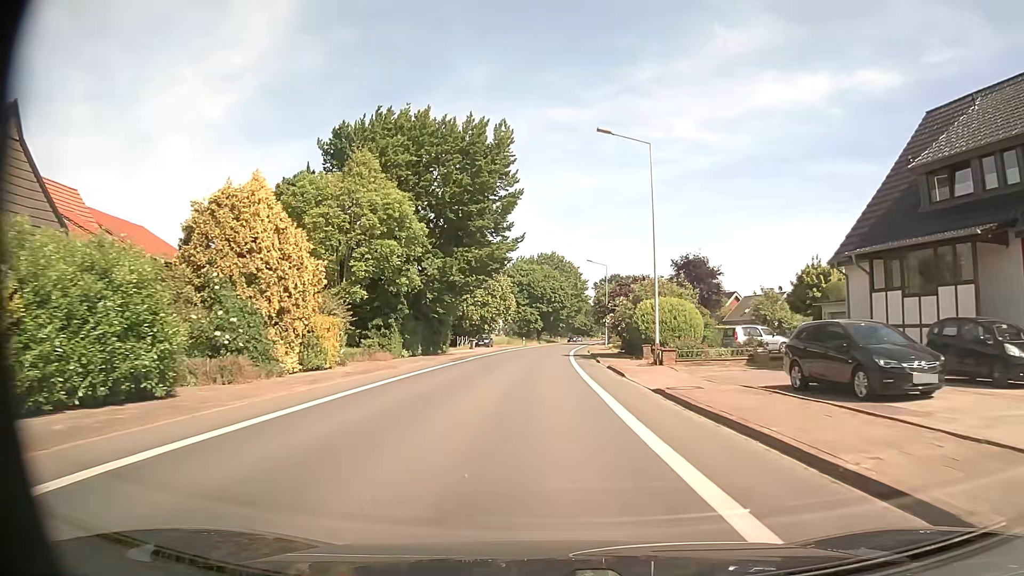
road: secondary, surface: asphalt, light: Day
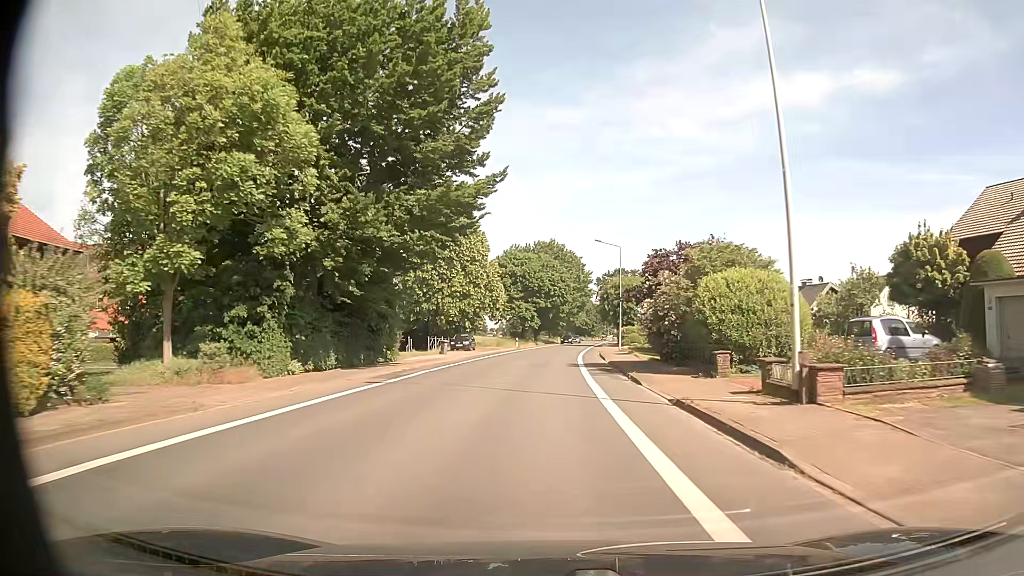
(+0.2, +16.0) m; +1°
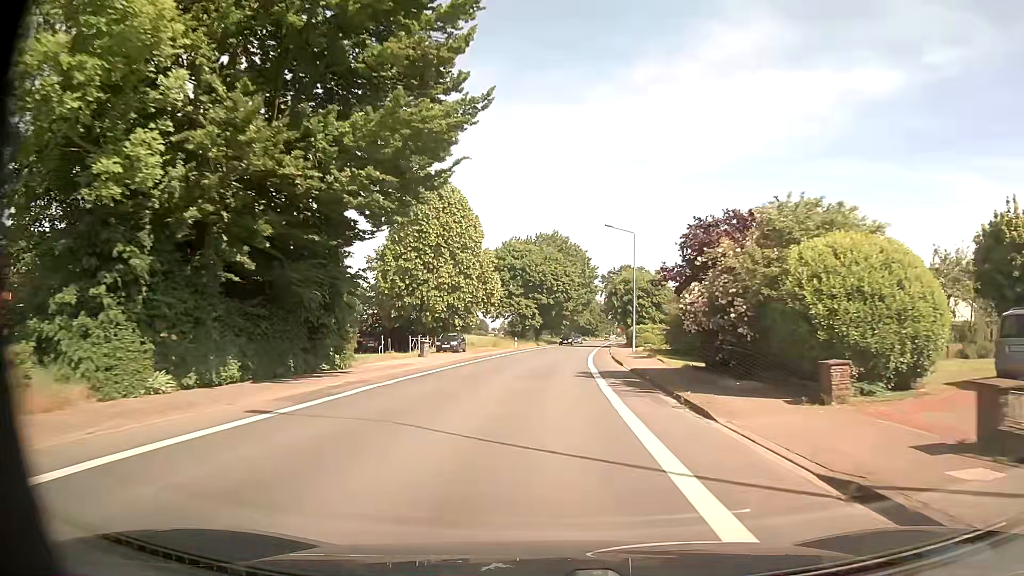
(-0.1, +8.1) m; -1°
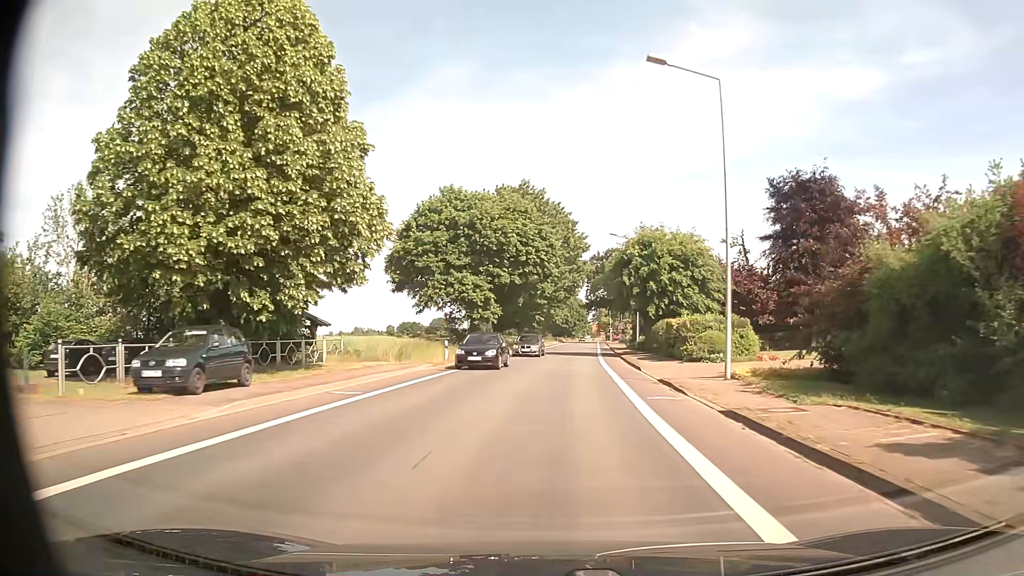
(+0.8, +32.6) m; +3°
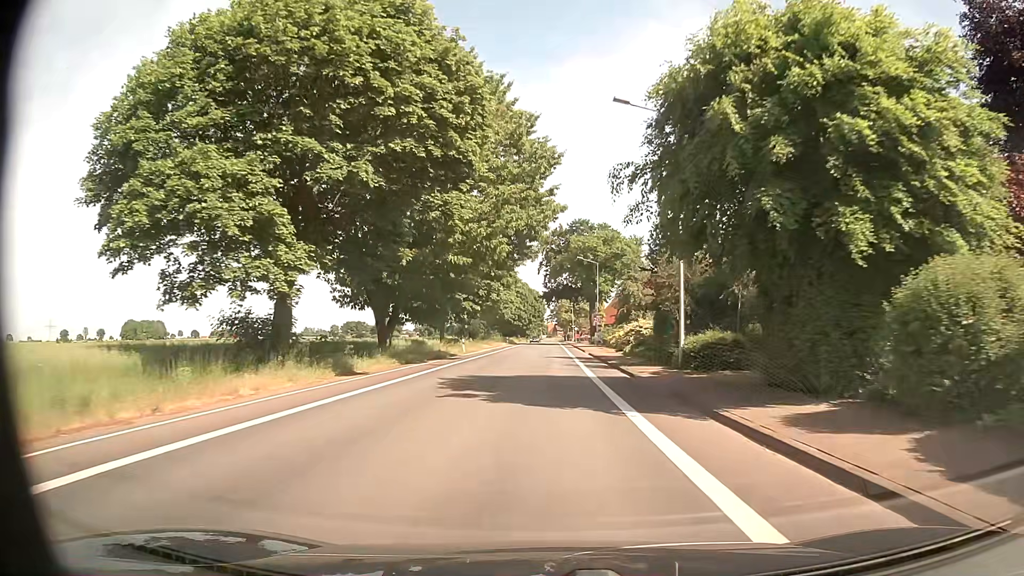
(+1.2, +32.8) m; +4°
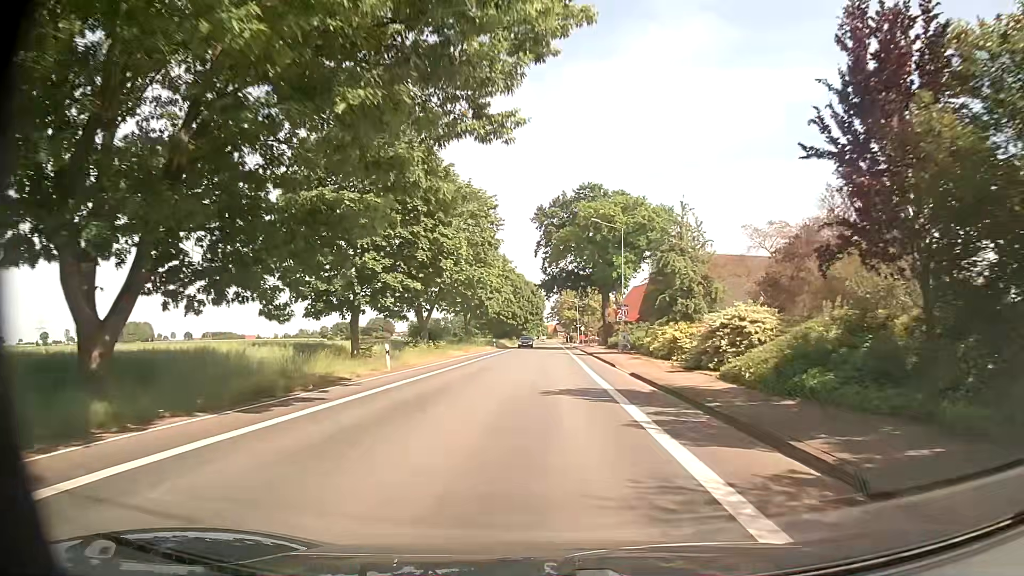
(+0.1, +24.7) m; 0°
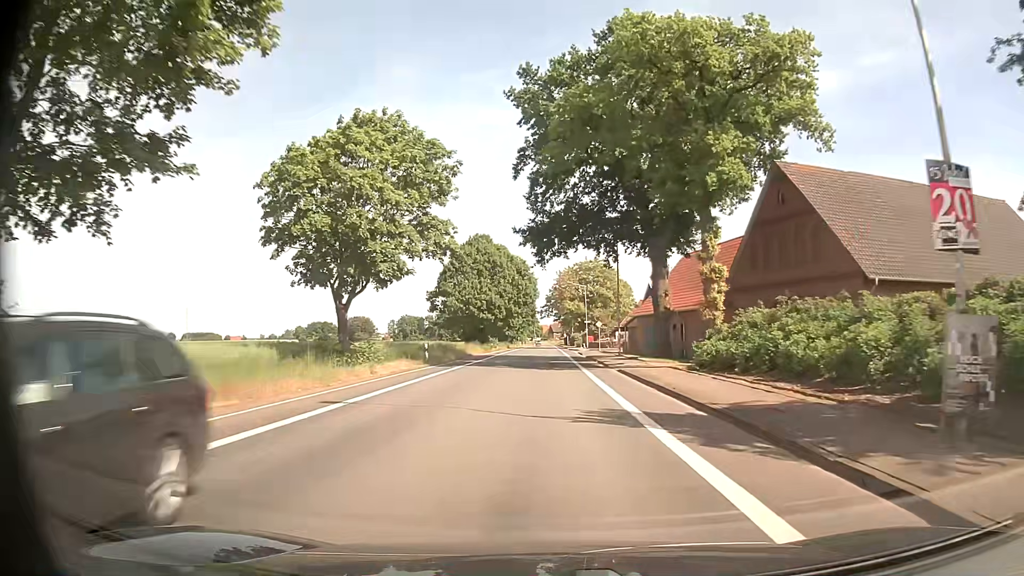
(0.0, +41.2) m; 0°
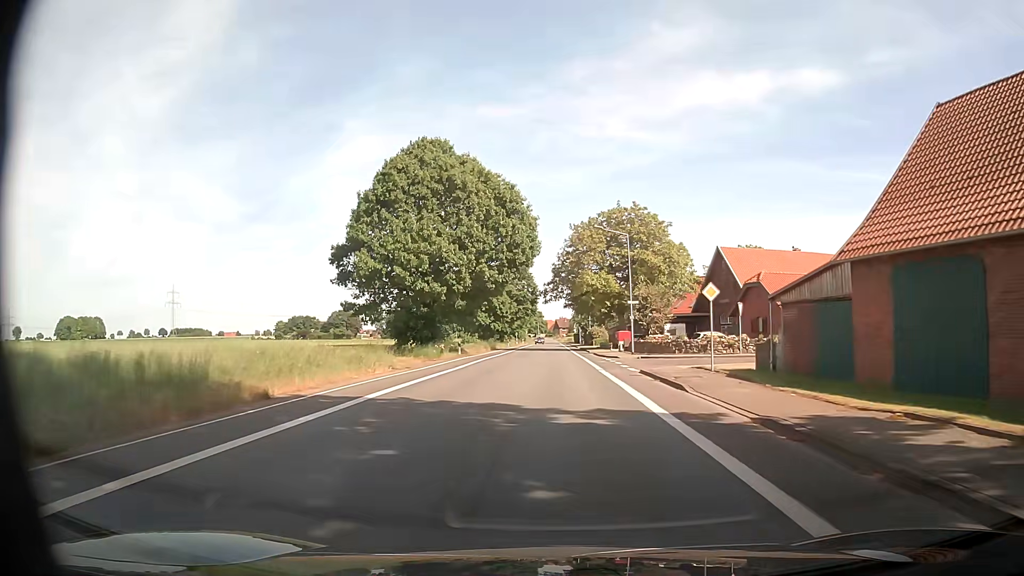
(-0.3, +41.3) m; 0°
